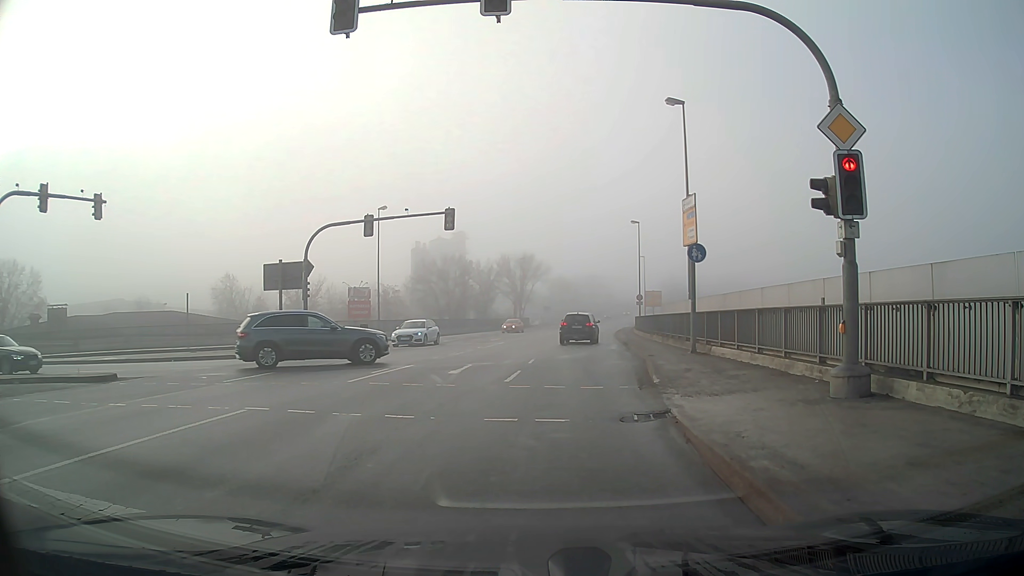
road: primary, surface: asphalt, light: Day
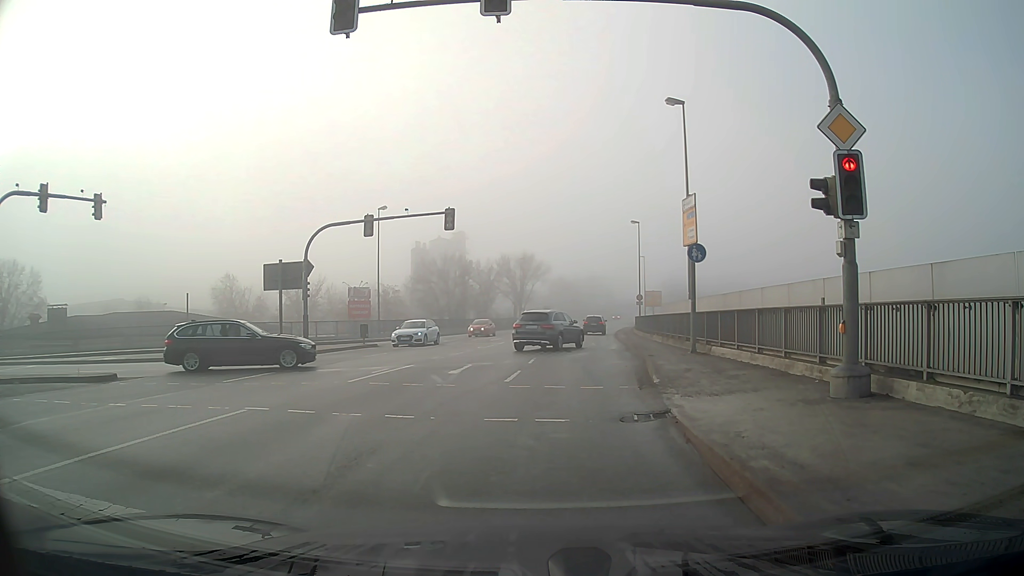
(0.0, 0.0) m; 0°
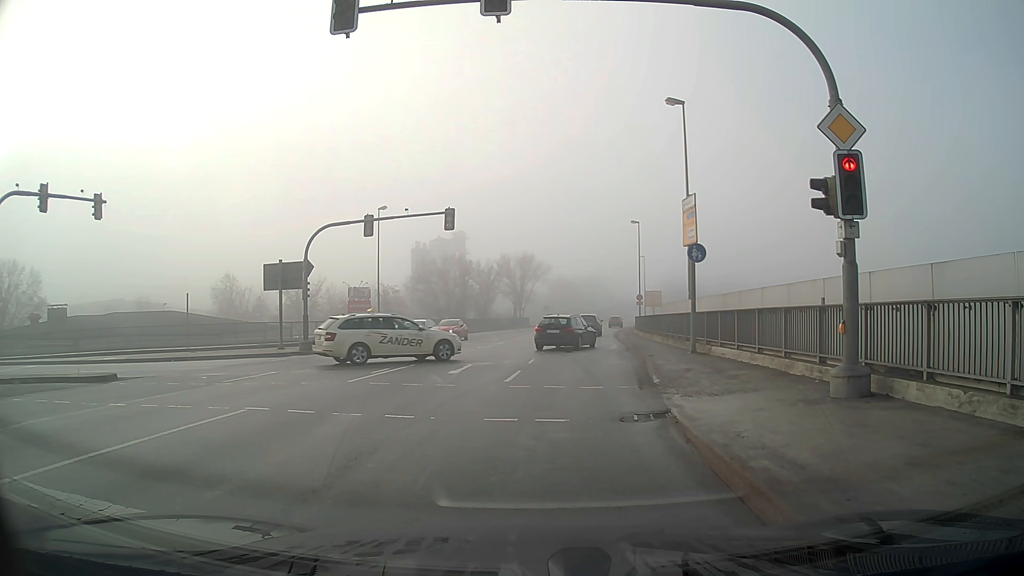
(0.0, 0.0) m; 0°
(0, +10) (+1, +20) (+2, +30) (+3, +40) (+5, +50) (+6, +60) (+8, +70) (+9, +79) (+11, +89) (+13, +99) m
